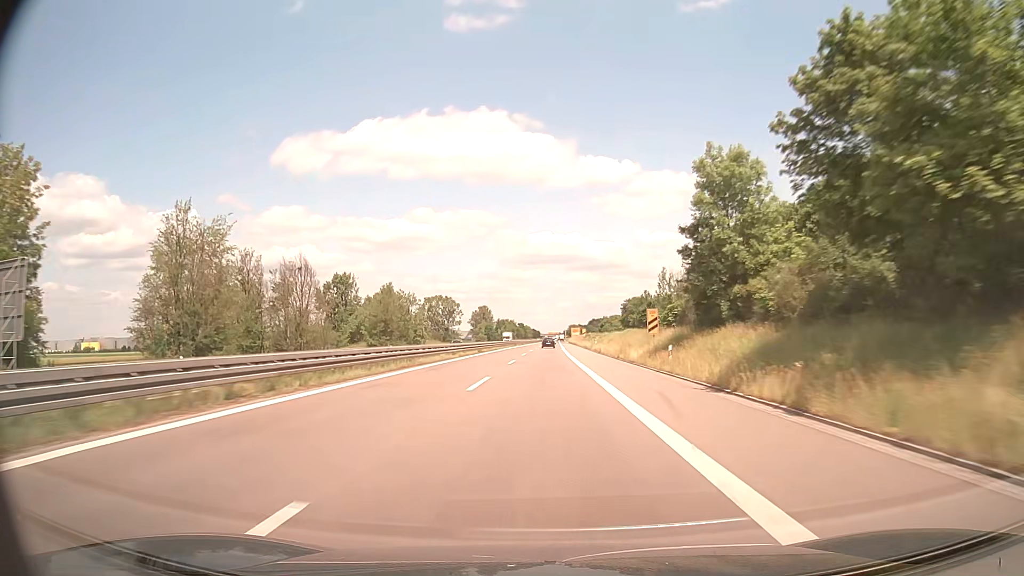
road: trunk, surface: asphalt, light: Day
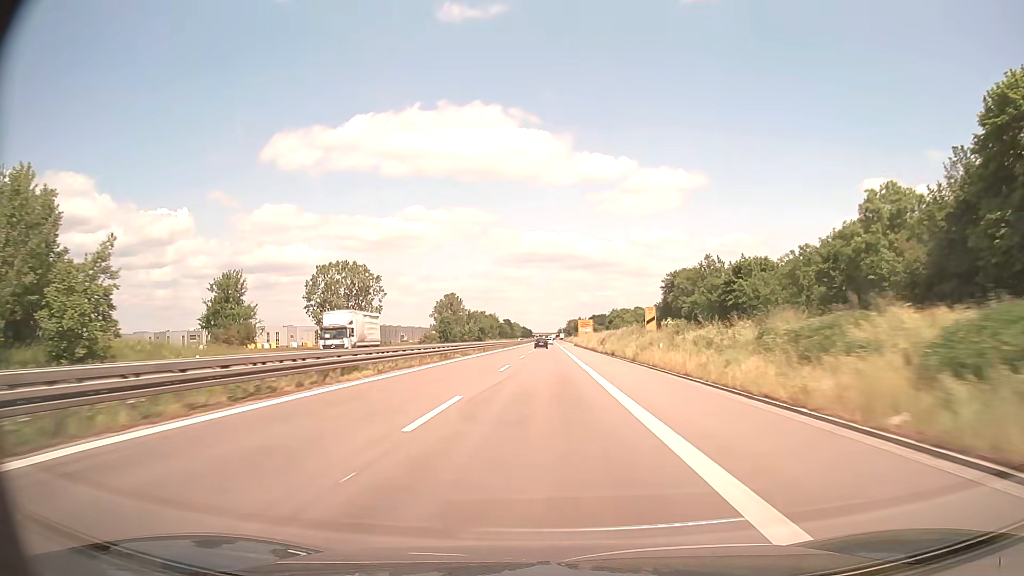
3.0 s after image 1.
(+0.9, +98.1) m; +1°
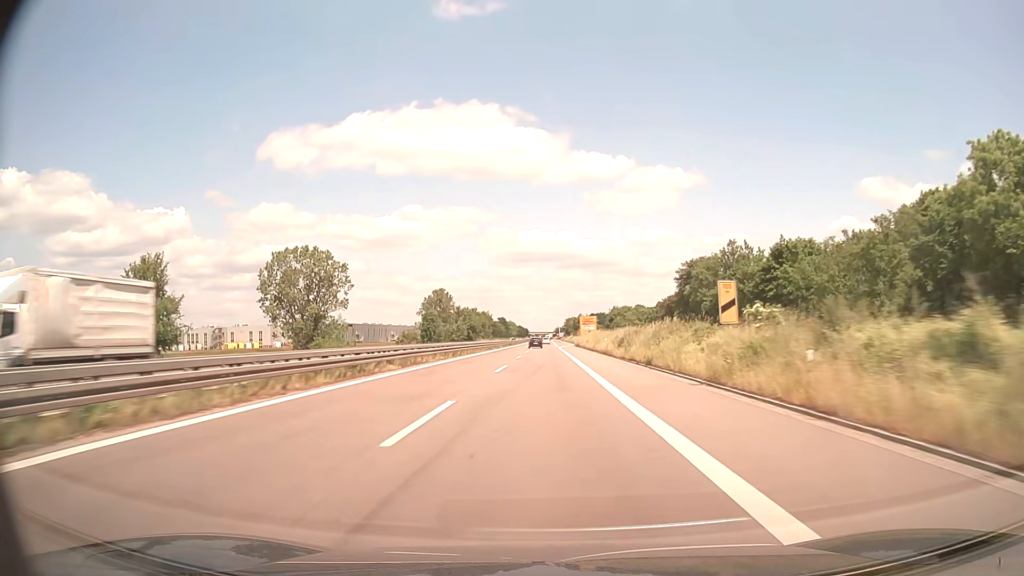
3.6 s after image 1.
(0.0, +19.5) m; 0°
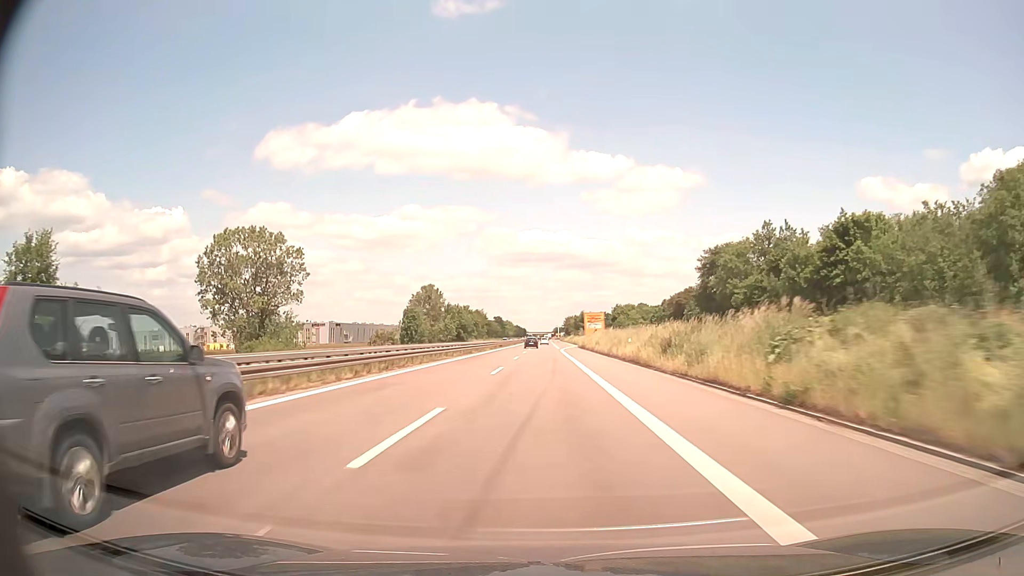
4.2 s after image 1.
(+0.1, +19.4) m; 0°
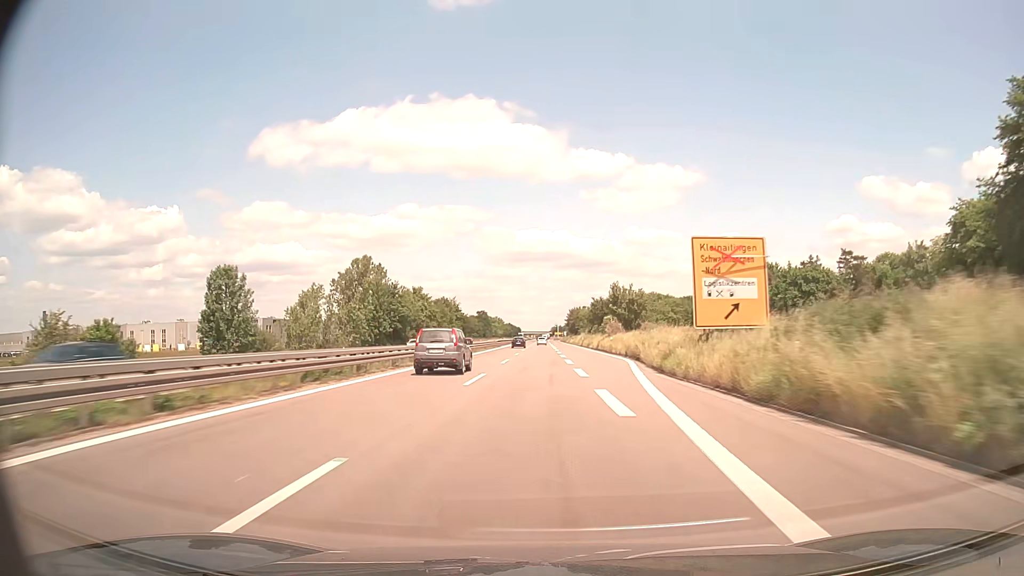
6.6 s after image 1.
(0.0, +78.1) m; 0°
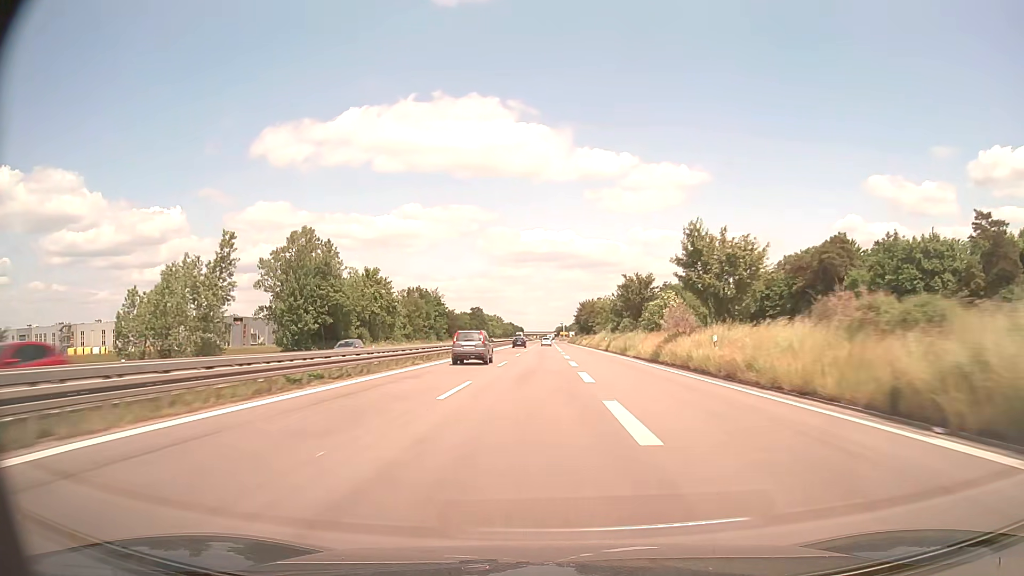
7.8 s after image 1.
(-0.1, +39.3) m; 0°
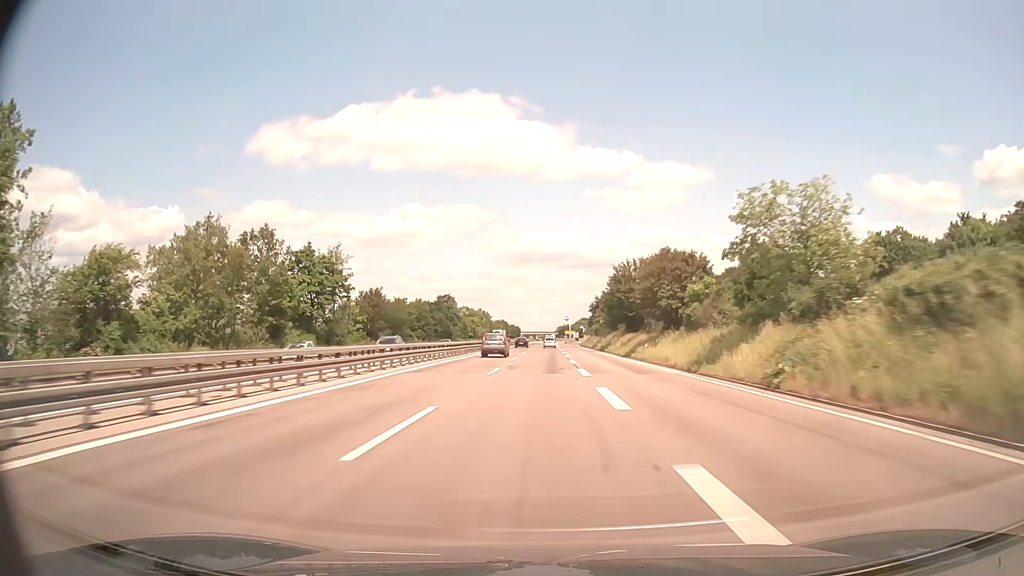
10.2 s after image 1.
(-0.1, +79.1) m; 0°
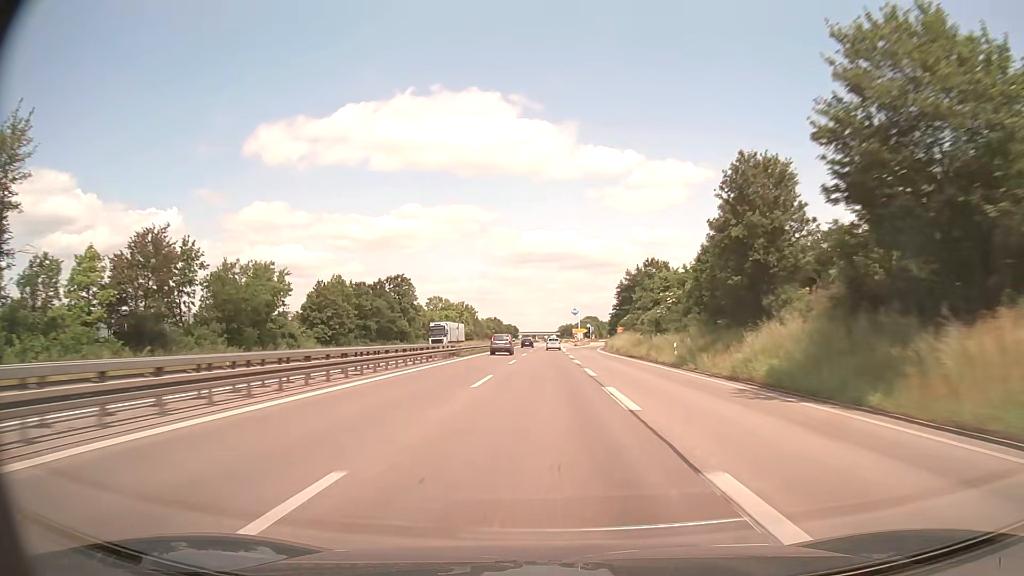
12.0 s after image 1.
(0.0, +59.8) m; 0°
(0, +10) (0, +20) (0, +30) (0, +40) (0, +50) (0, +60) (0, +70) (0, +80) (+1, +90) (+1, +100) m
